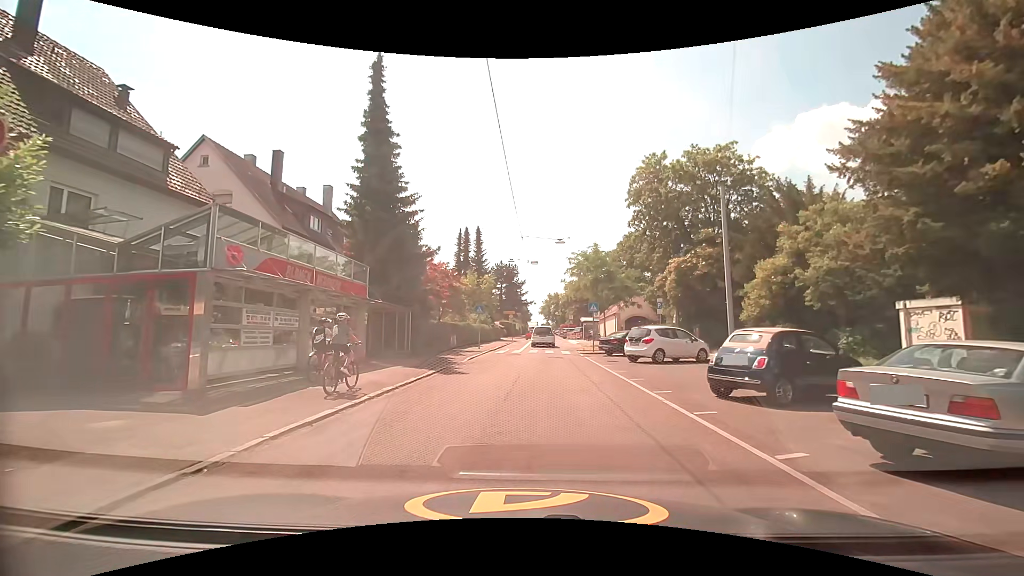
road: tertiary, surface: asphalt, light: Day
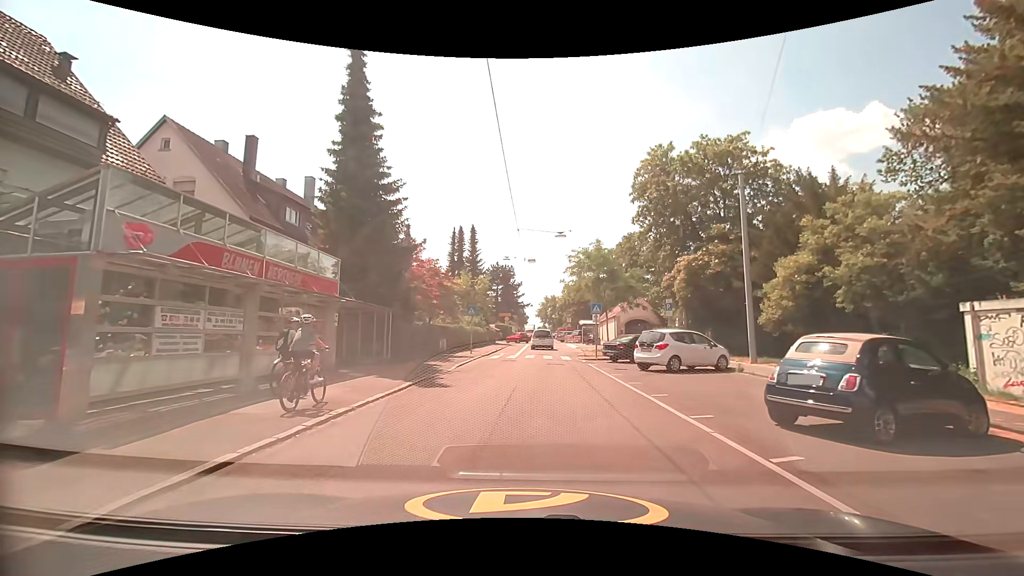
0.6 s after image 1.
(0.0, +2.8) m; +1°
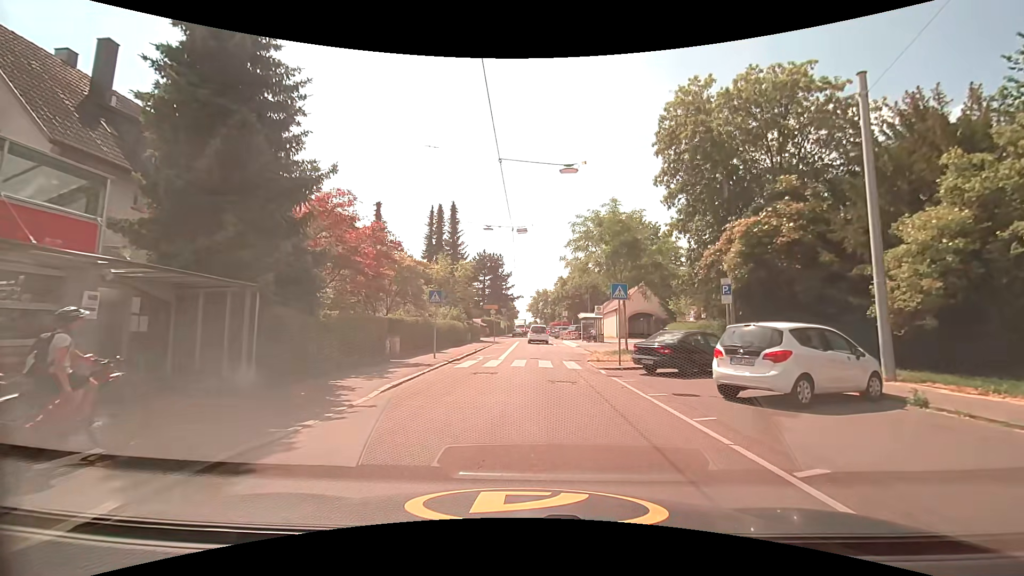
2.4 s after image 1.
(+0.1, +9.4) m; 0°
(0, +10) (+1, +20) (+1, +30) (+2, +40) (+2, +50) (+3, +60) (+3, +70) (+3, +80) (+3, +90) (+4, +100) m
